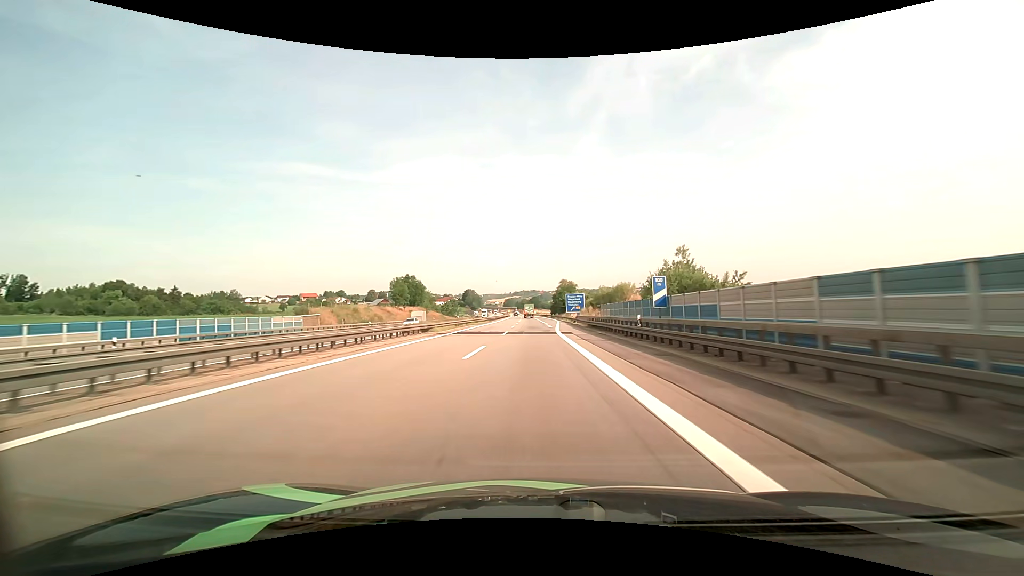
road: motorway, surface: asphalt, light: Day
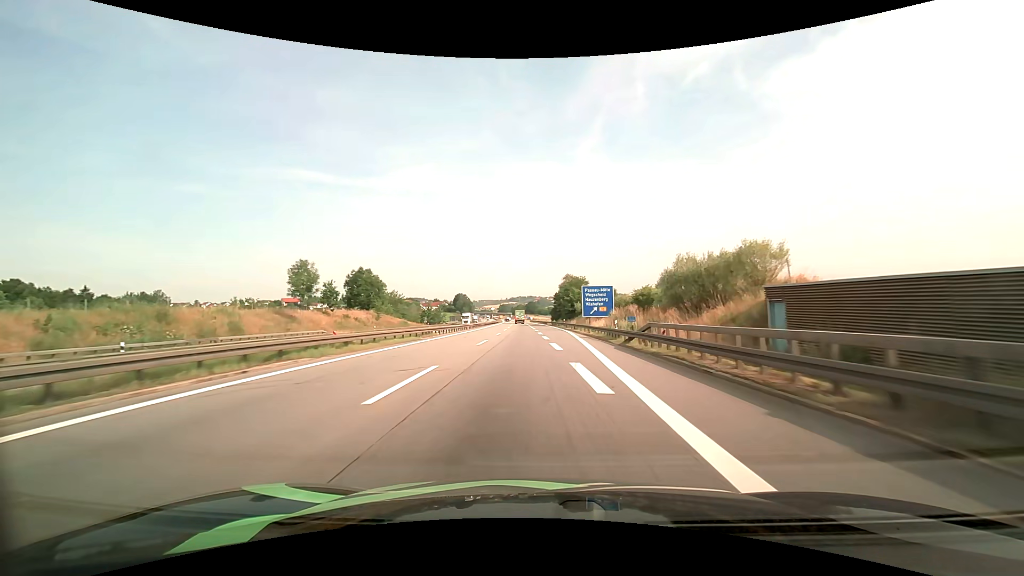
(-0.1, +42.3) m; 0°
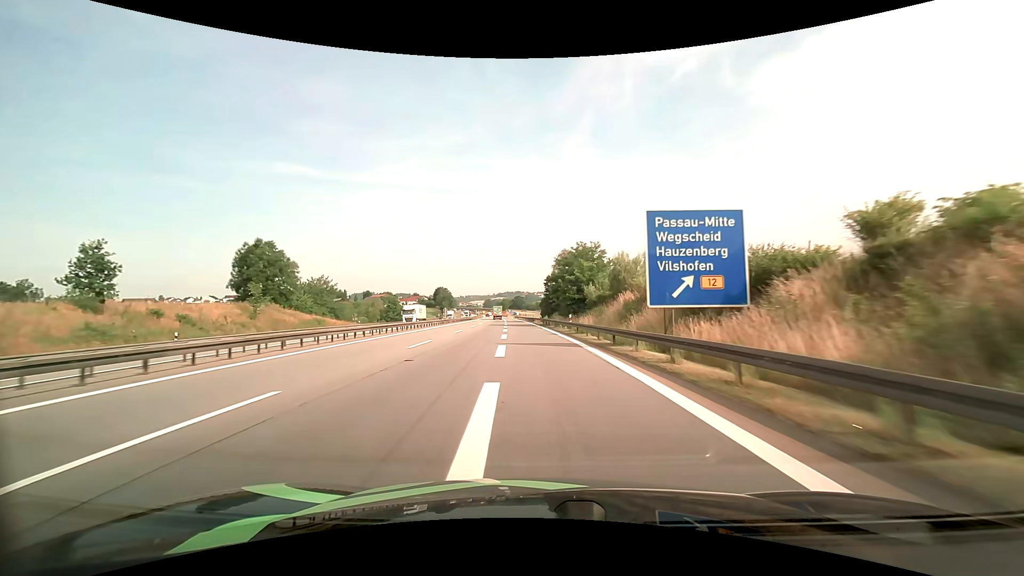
(+0.7, +41.2) m; +1°
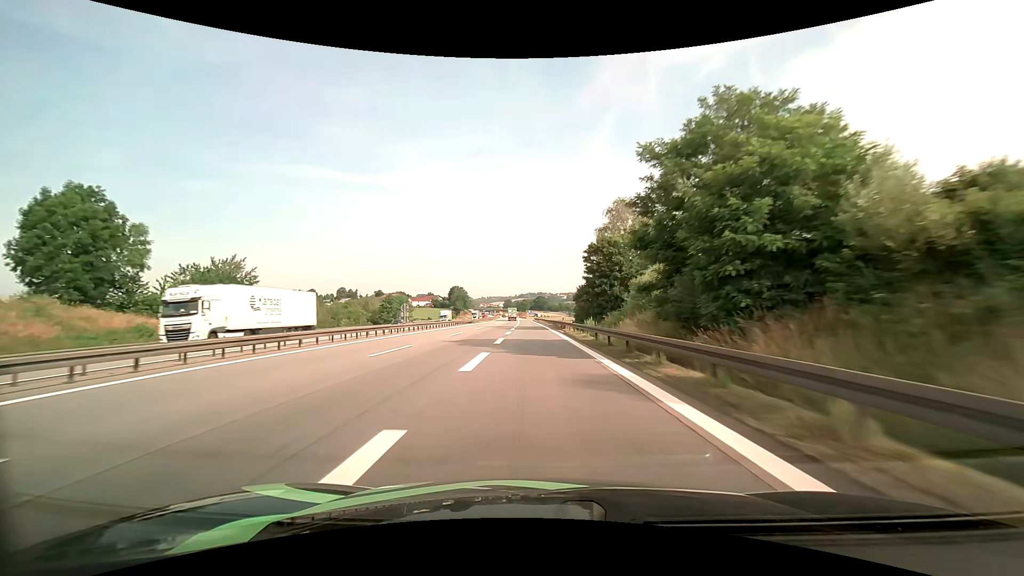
(-1.1, +40.0) m; -3°
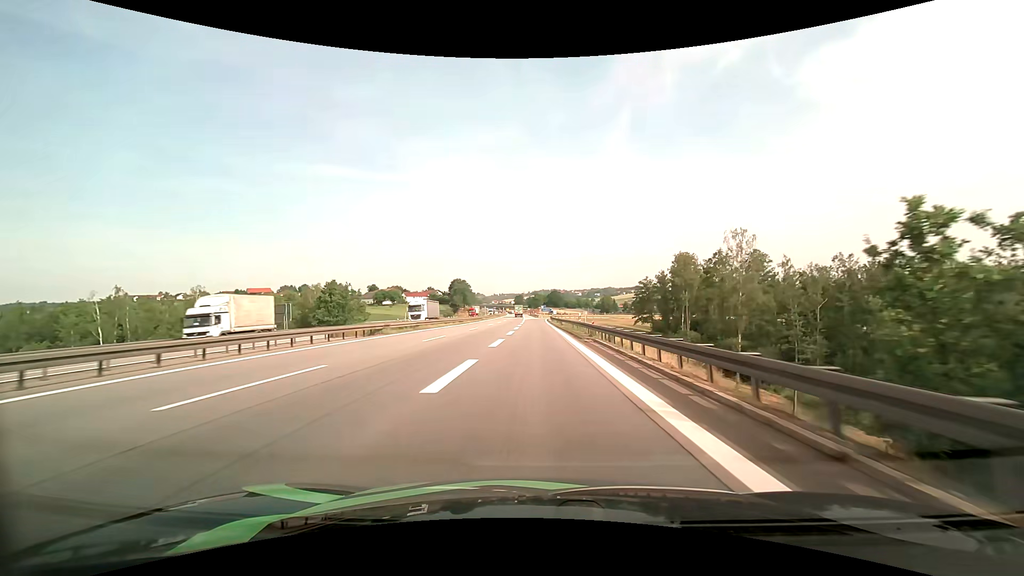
(-1.0, +63.3) m; -1°
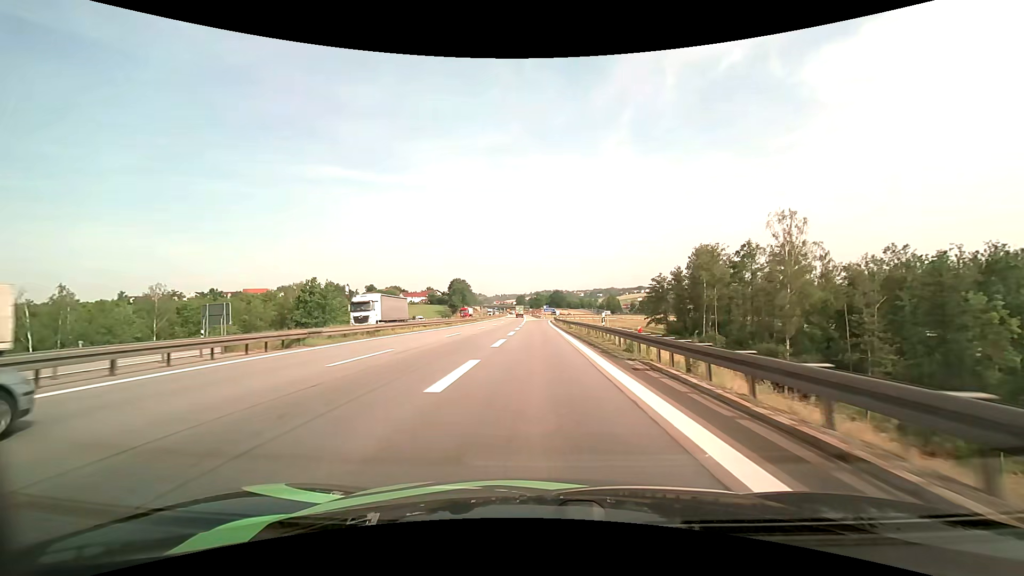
(0.0, +11.8) m; 0°
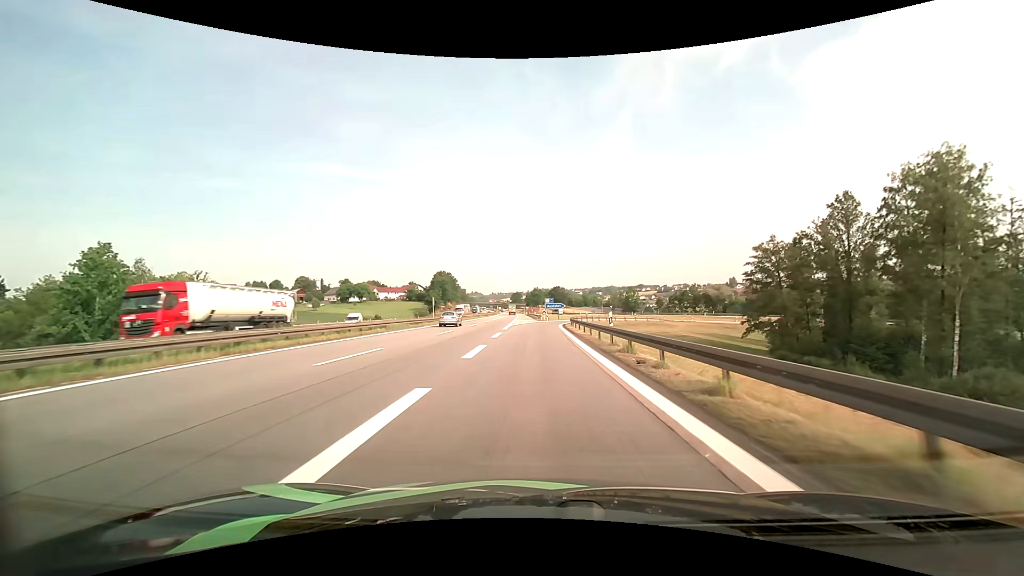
(-0.1, +53.7) m; 0°
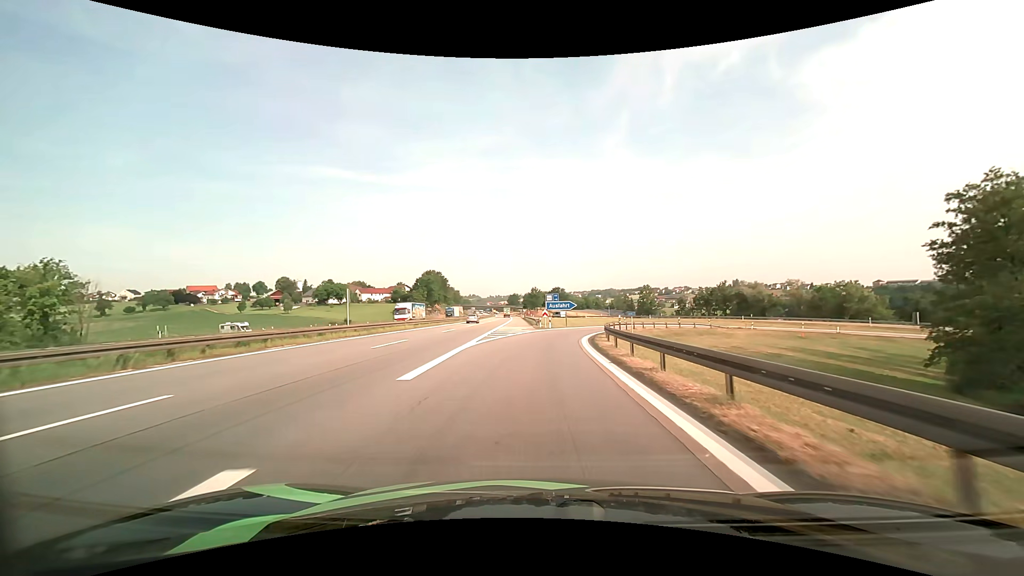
(+0.1, +28.3) m; 0°
(0, +10) (0, +20) (+1, +30) (+3, +40) (+6, +49) (+10, +58) (+16, +66) (+24, +73) (+32, +78) (+42, +81) m
